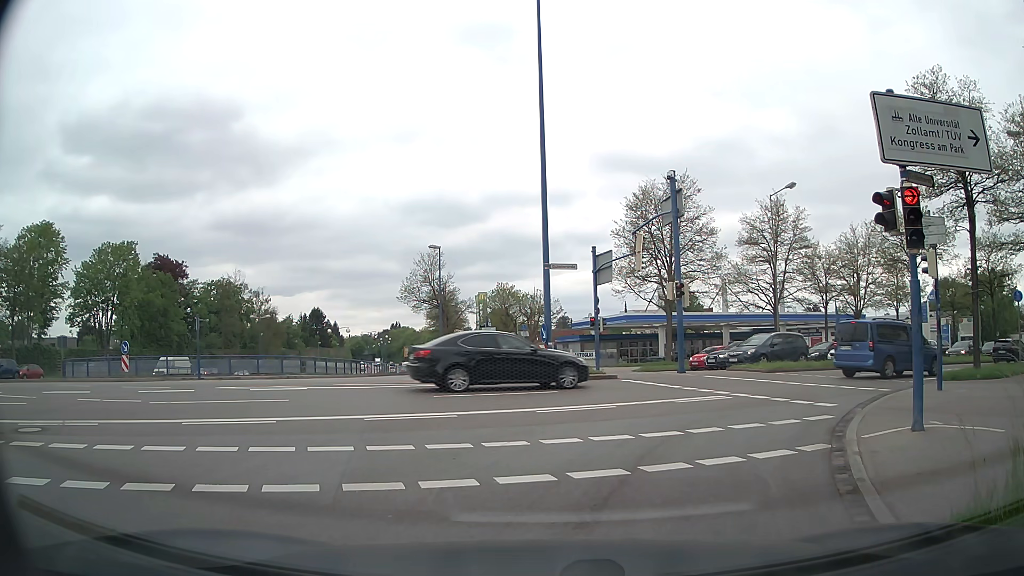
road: trunk_link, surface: asphalt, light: Day
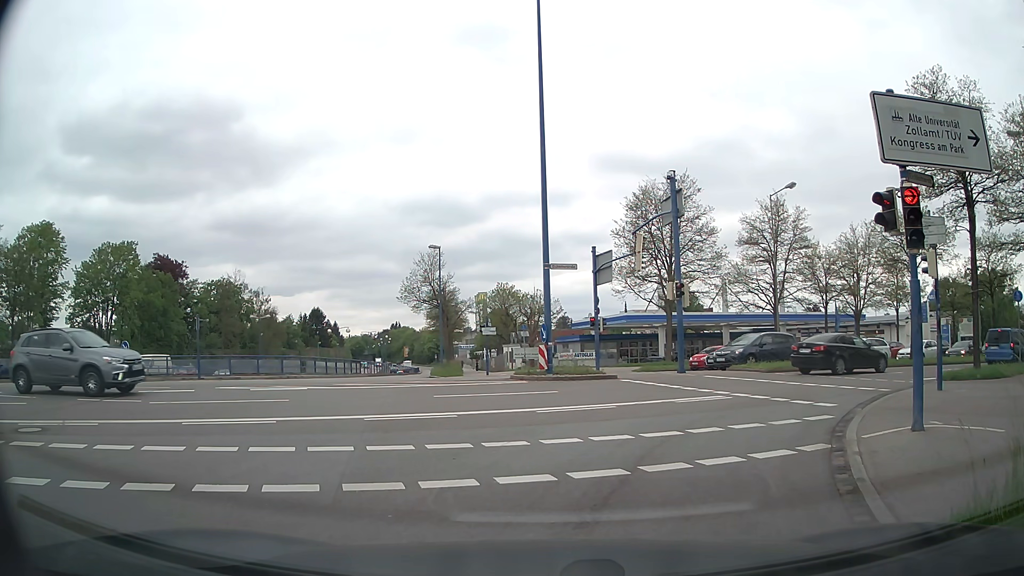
(0.0, 0.0) m; 0°
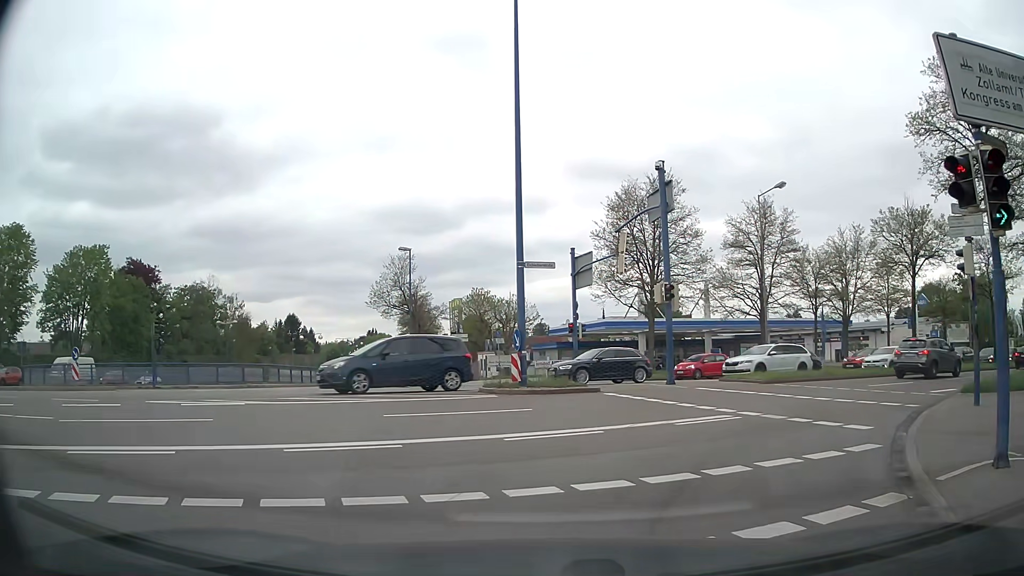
(0.0, +2.7) m; +2°
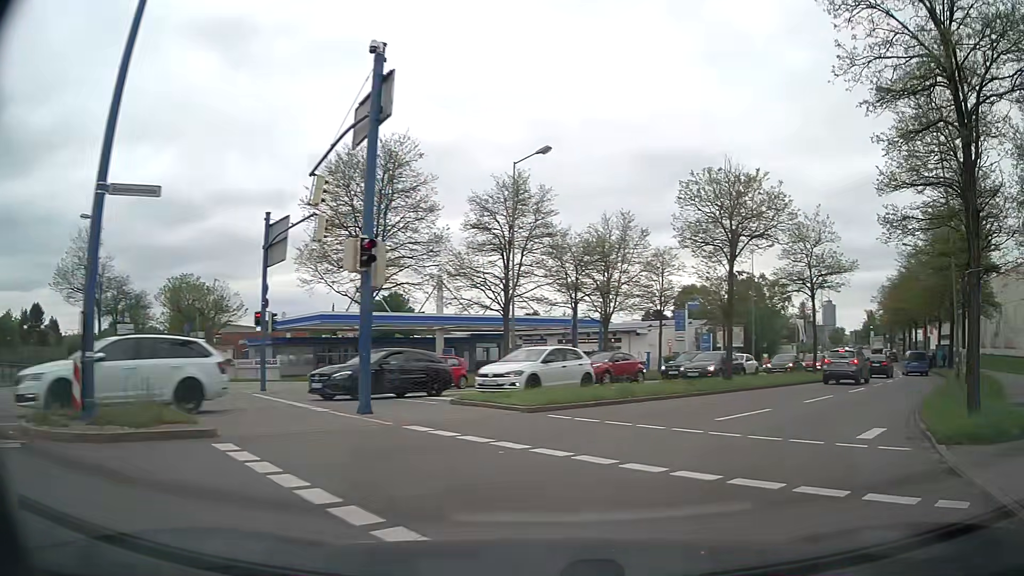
(+1.7, +9.4) m; +21°
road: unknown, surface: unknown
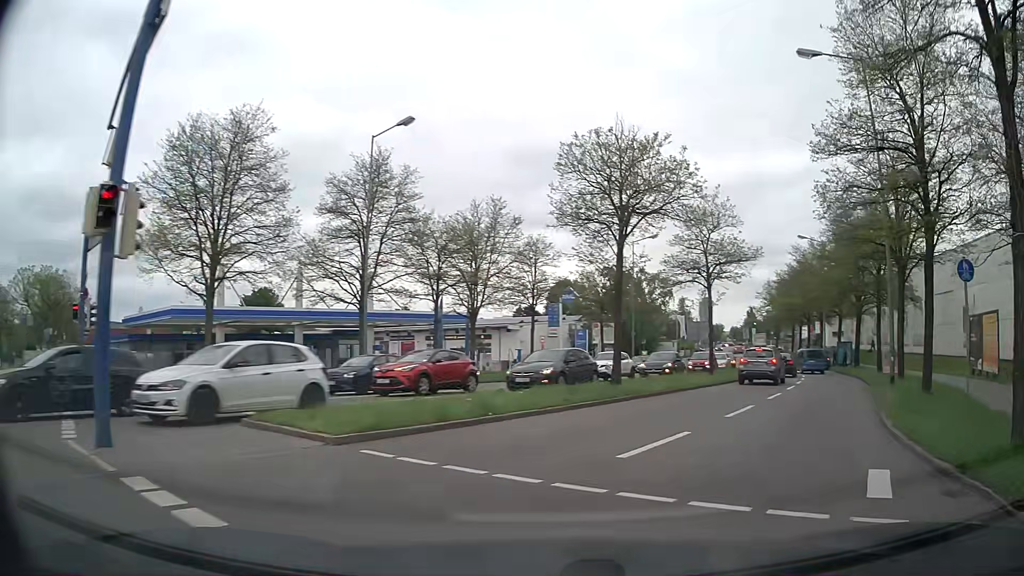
(+0.5, +4.5) m; +12°
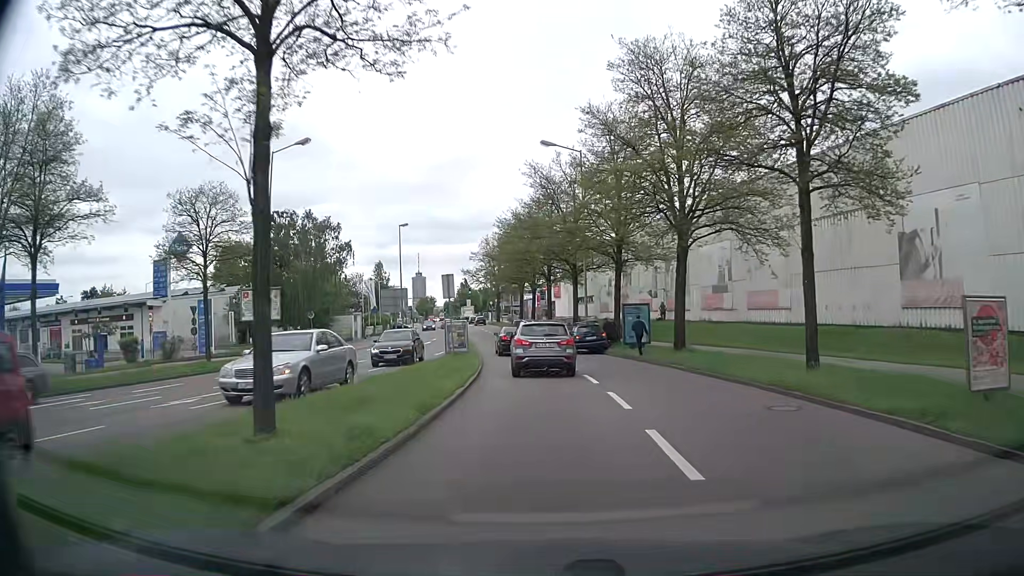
(+7.4, +24.4) m; +25°
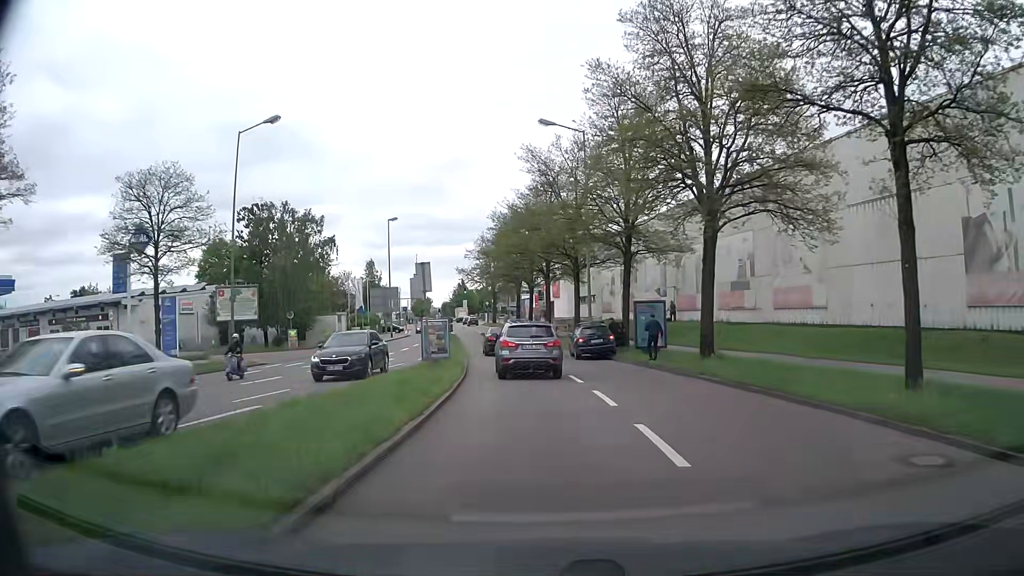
(0.0, +4.7) m; -1°
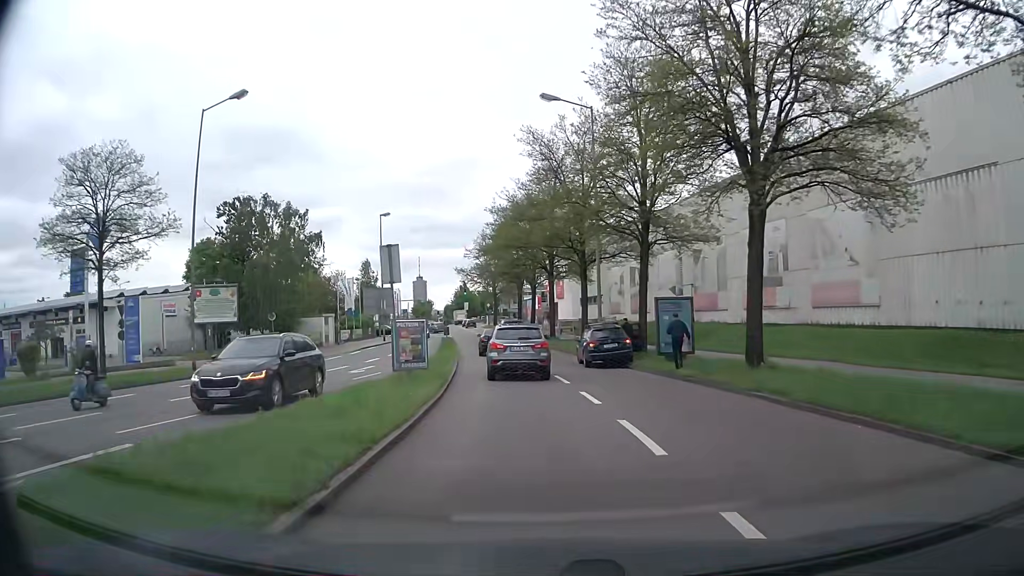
(0.0, +4.7) m; +1°
(0, +10) (-1, +20) (-2, +30) (-3, +40) (-4, +50) (-5, +60) (-6, +70) (-7, +80) (-9, +90) (-10, +99) m
